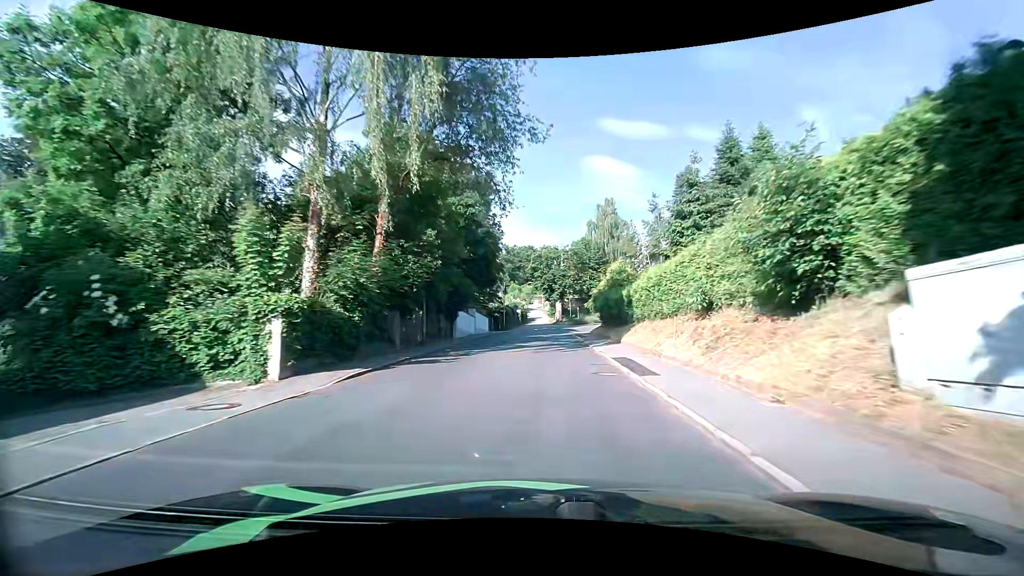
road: tertiary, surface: asphalt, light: Day
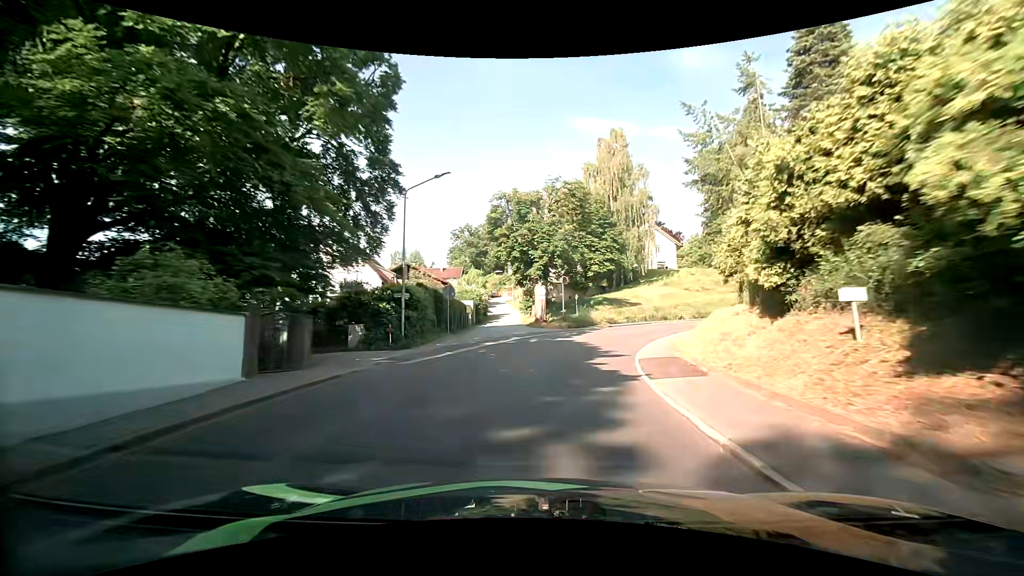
(+0.5, +37.6) m; +3°
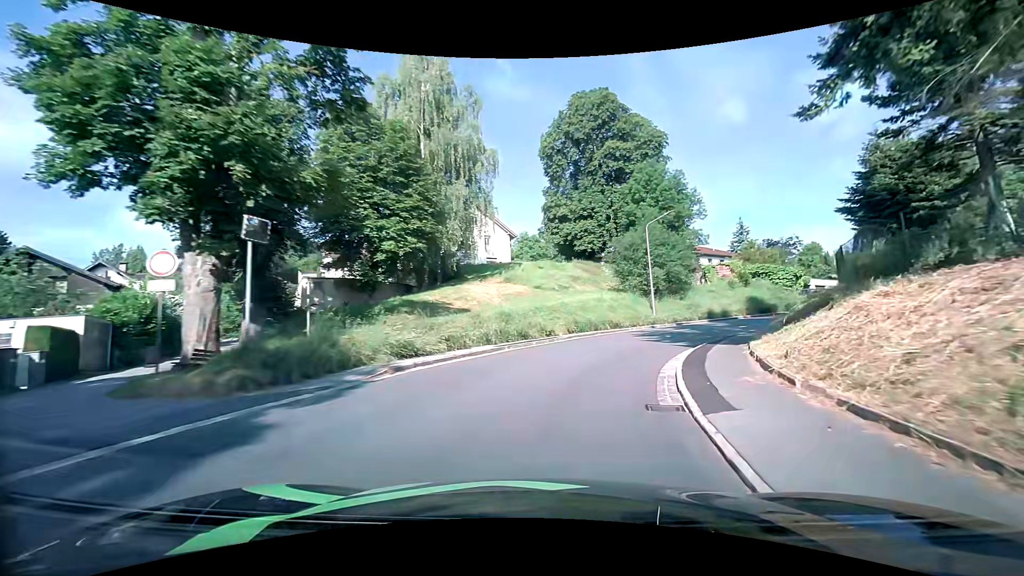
(+4.0, +26.6) m; +20°
(+1, +10) (+4, +19) (+9, +28) (+16, +35) (+24, +41) (+33, +47) (+41, +52) (+50, +57) (+58, +63) (+65, +70) m
